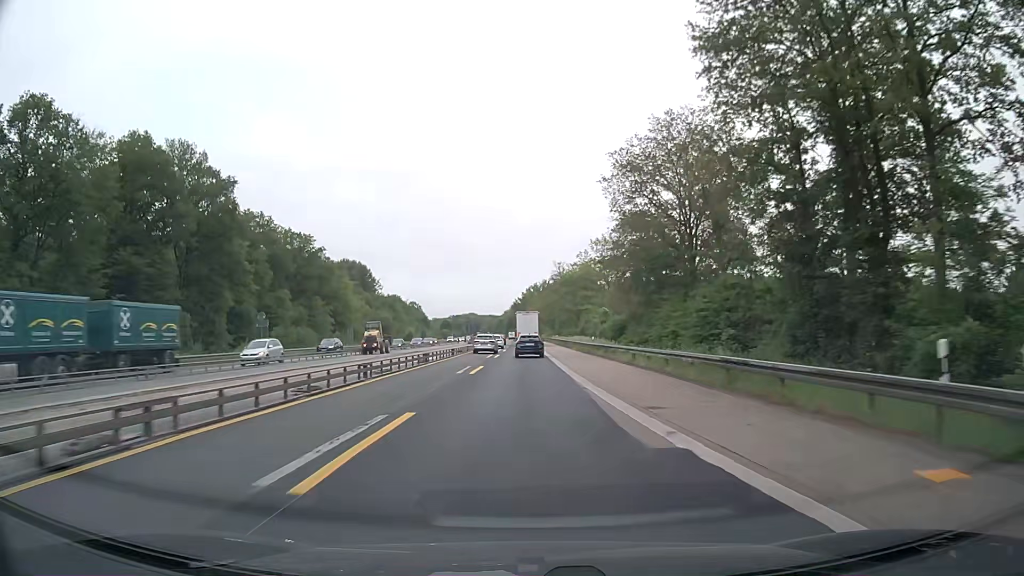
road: motorway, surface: asphalt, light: Day
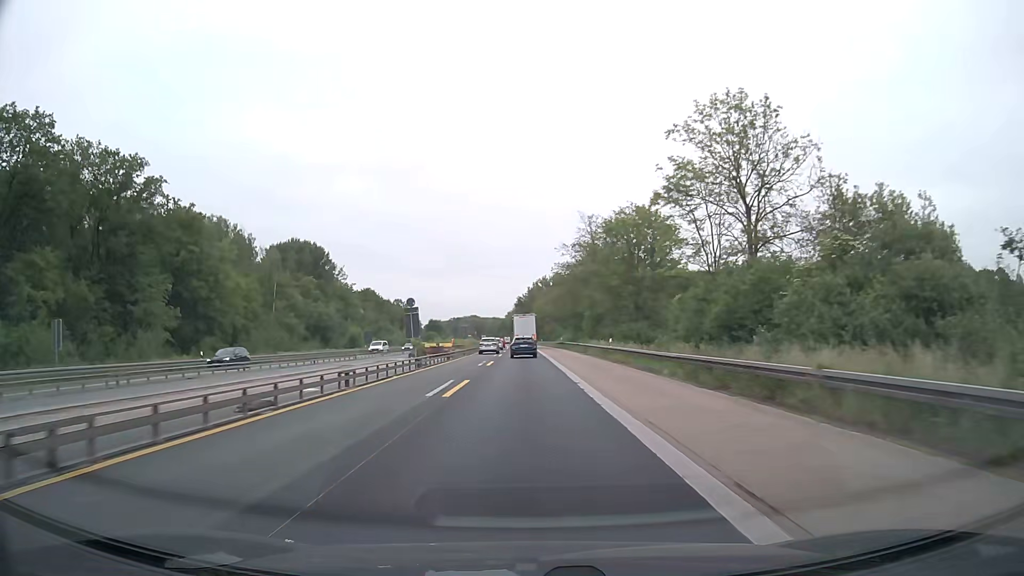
(-0.3, +62.5) m; -1°
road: trunk
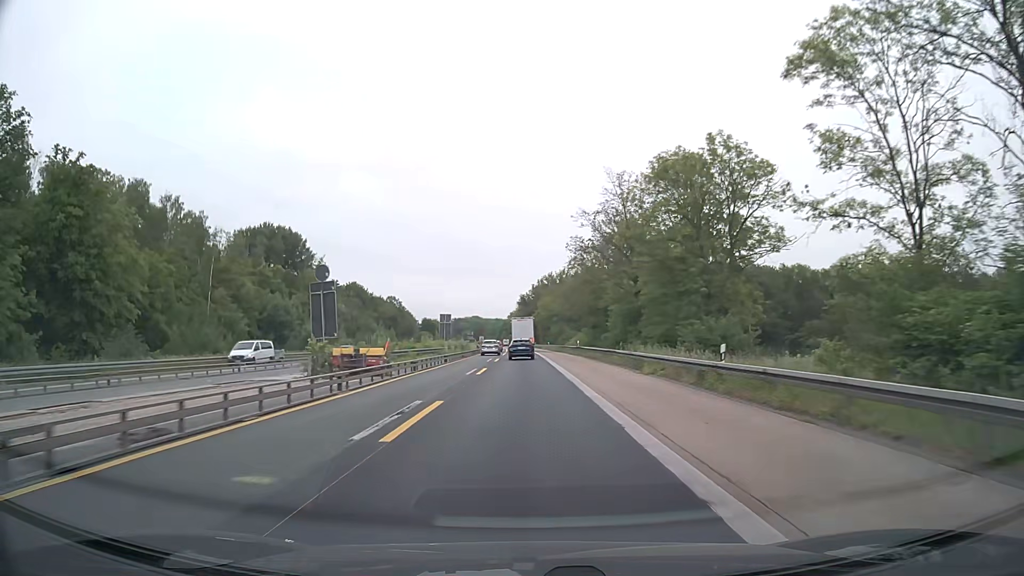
(0.0, +25.0) m; 0°
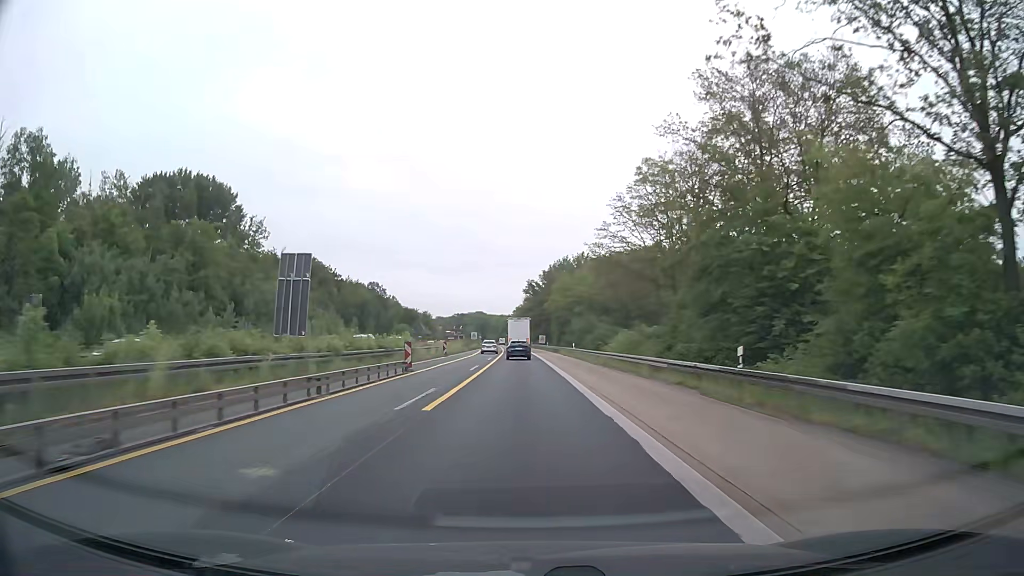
(-0.3, +49.9) m; 0°
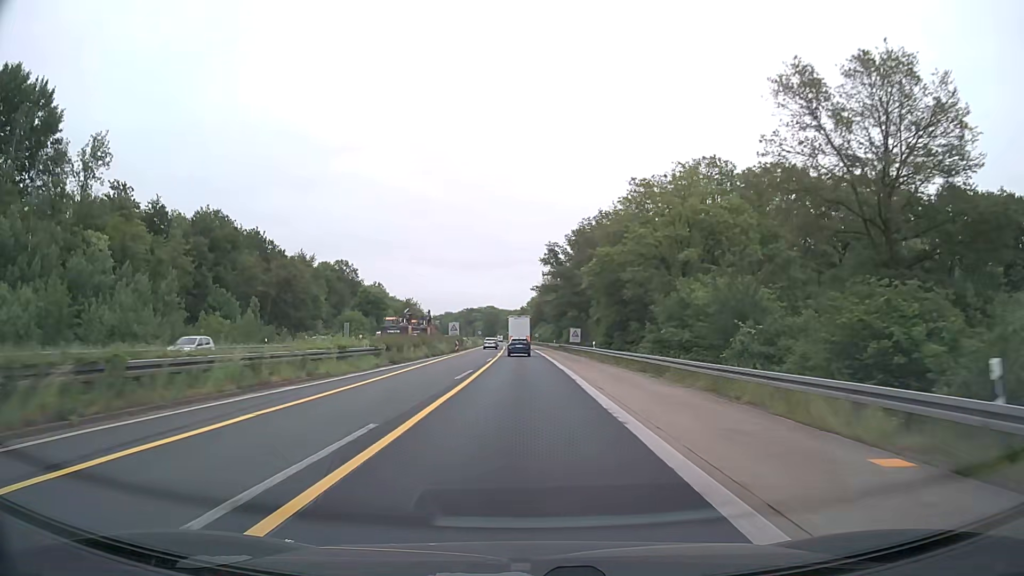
(-0.8, +62.6) m; -1°
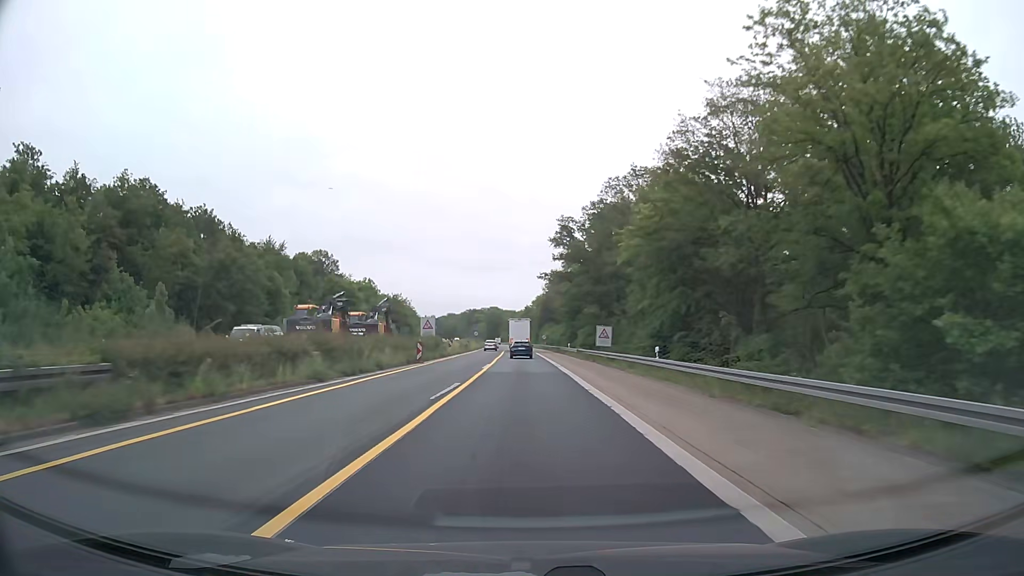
(-0.1, +25.1) m; -1°
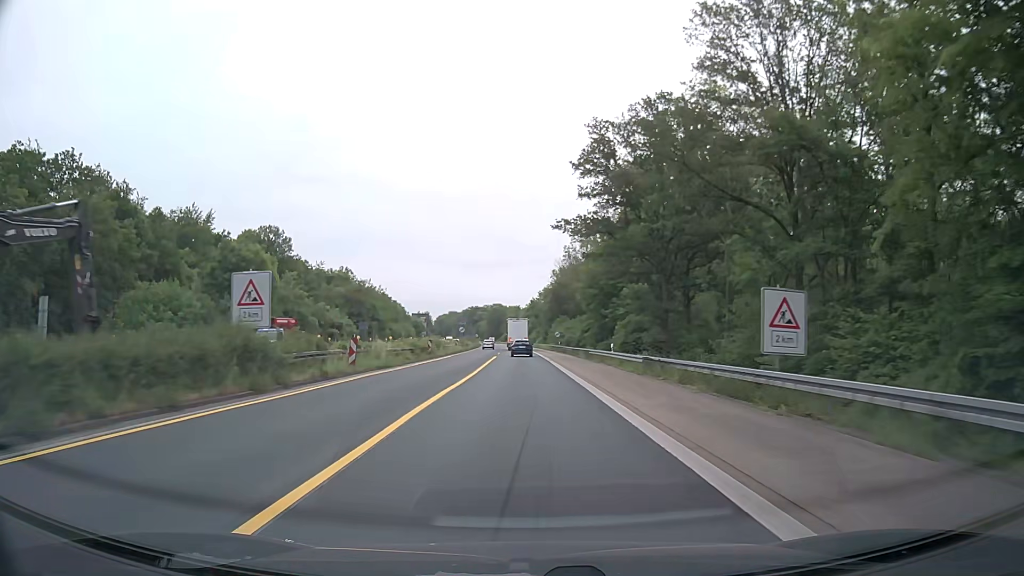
(+0.1, +37.7) m; 0°
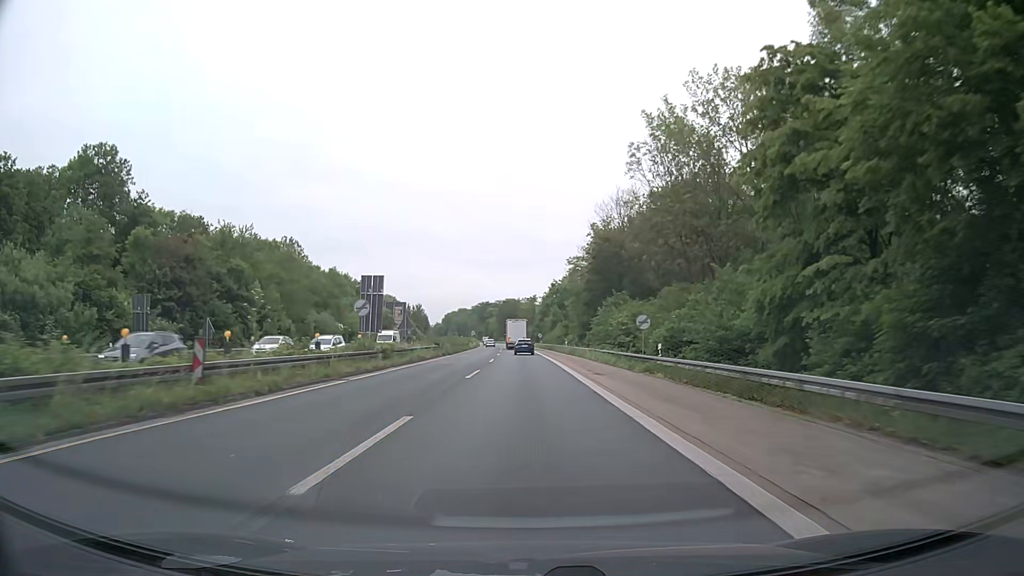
(-1.0, +62.8) m; -1°
(0, +10) (0, +20) (0, +30) (-1, +40) (-1, +50) (-1, +60) (-1, +70) (-2, +80) (-2, +90) (-3, +100) m
